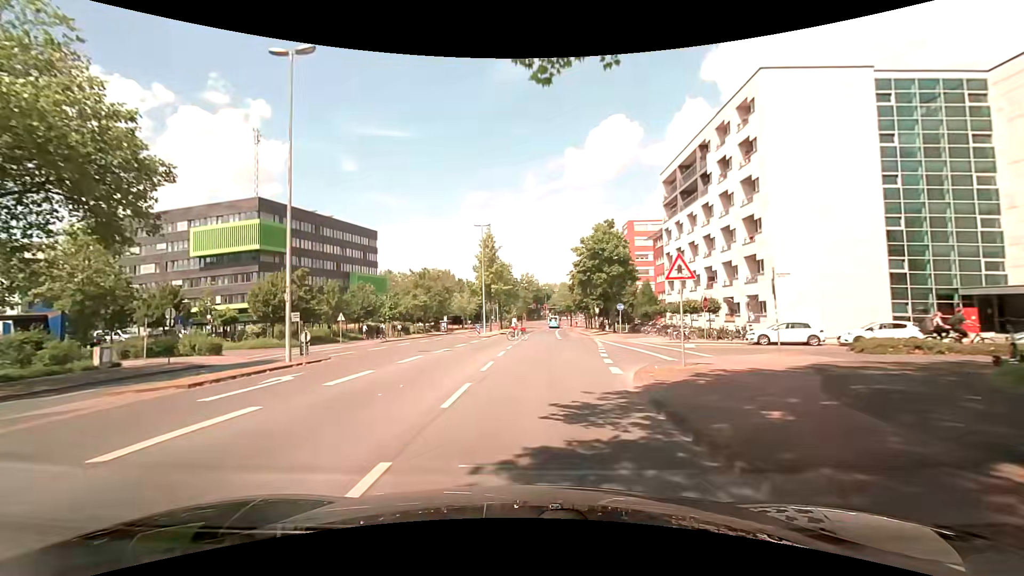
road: unclassified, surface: asphalt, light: Day
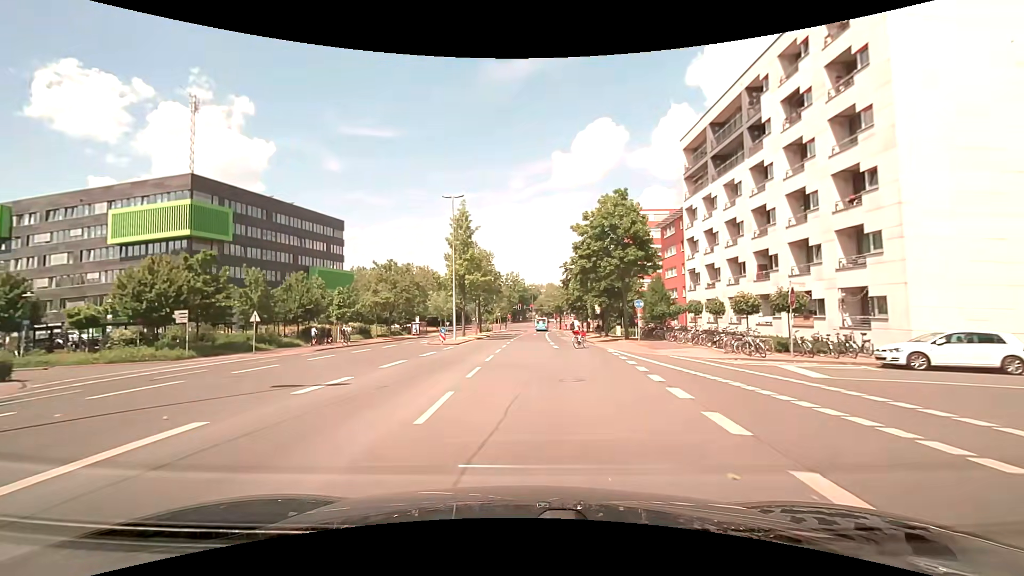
(+0.5, +13.2) m; +3°
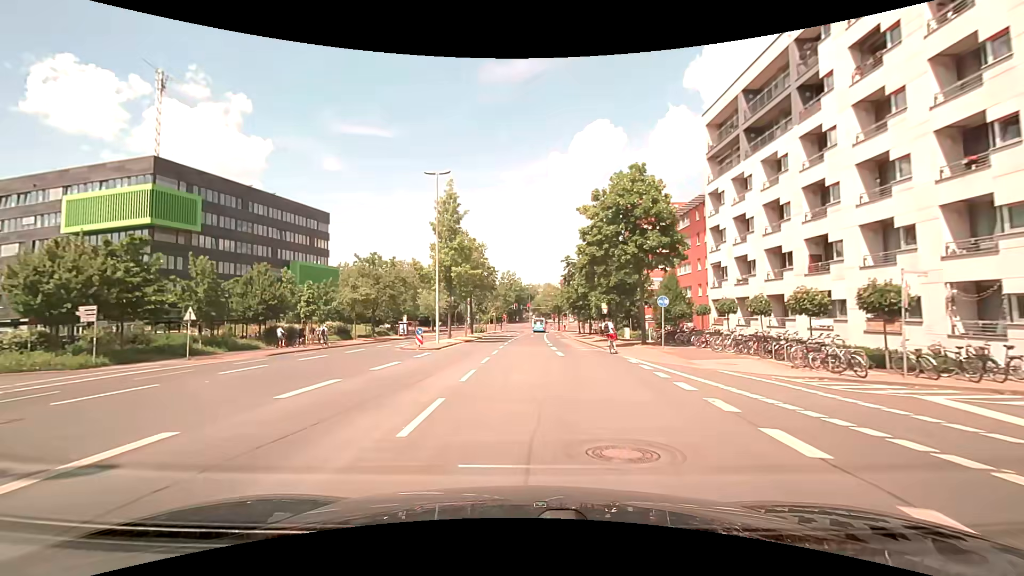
(0.0, +6.7) m; 0°
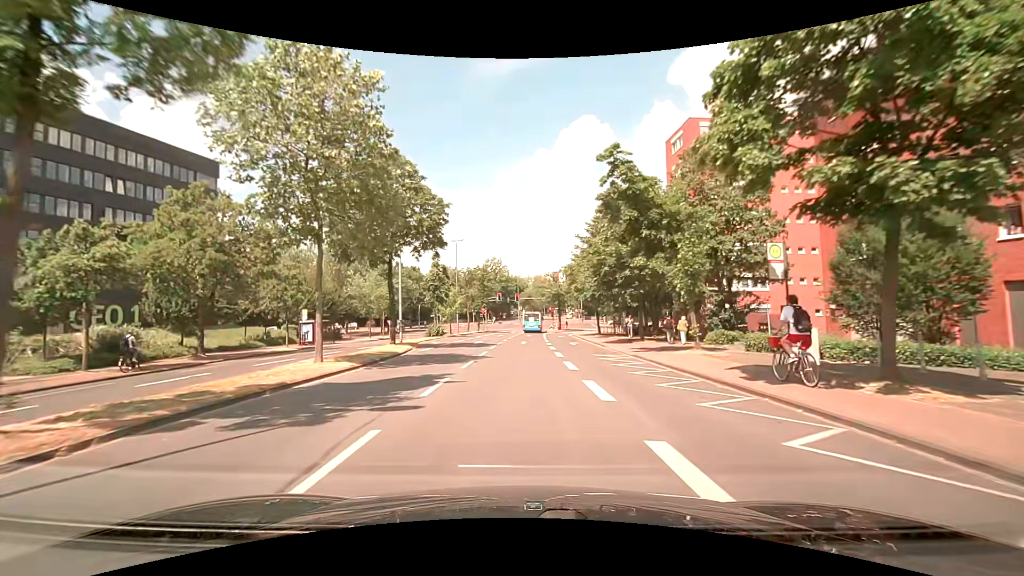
(+0.4, +33.5) m; +2°
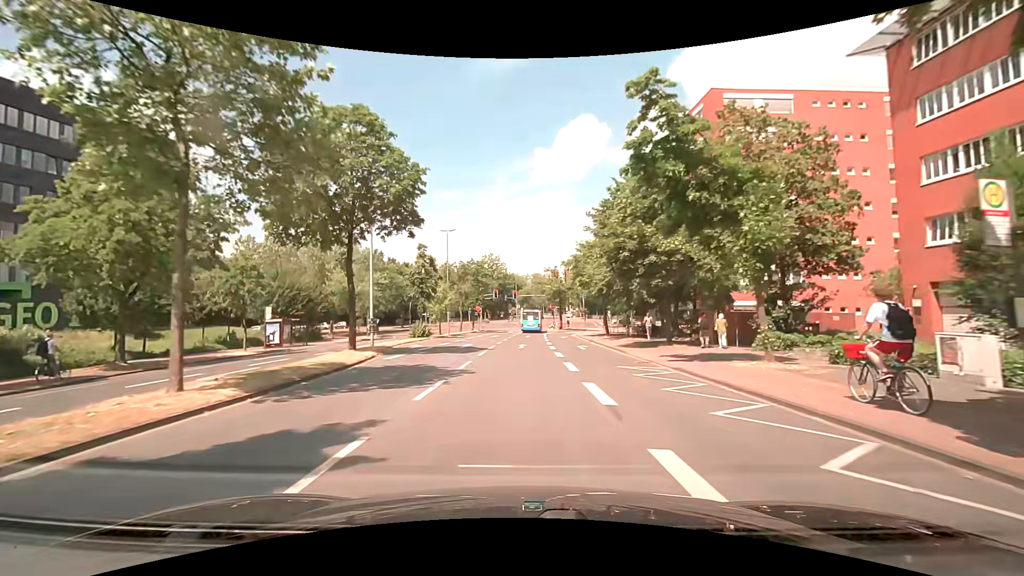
(0.0, +6.3) m; 0°
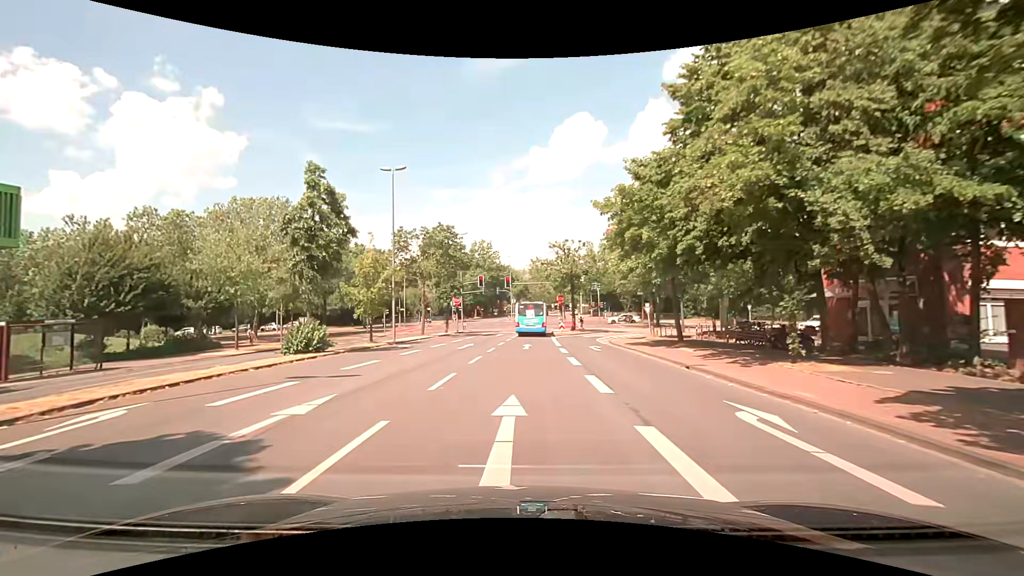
(-0.1, +22.9) m; 0°
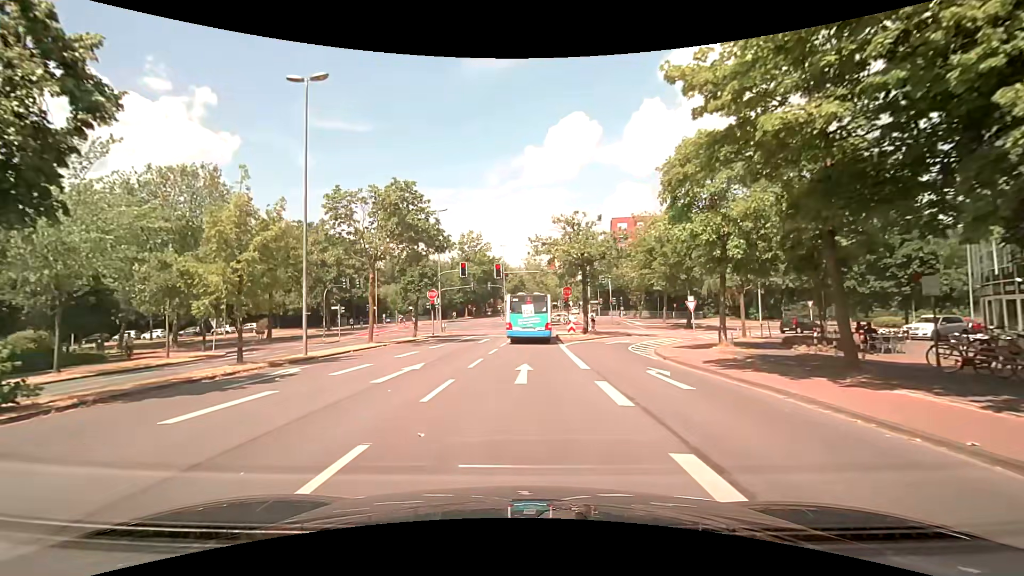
(+0.1, +13.2) m; +1°
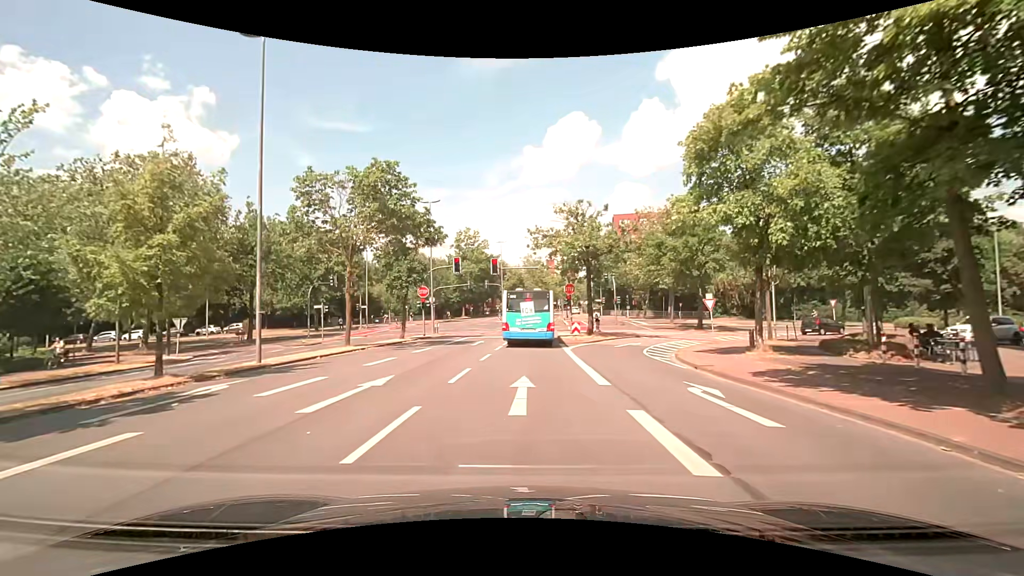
(0.0, +3.5) m; 0°
